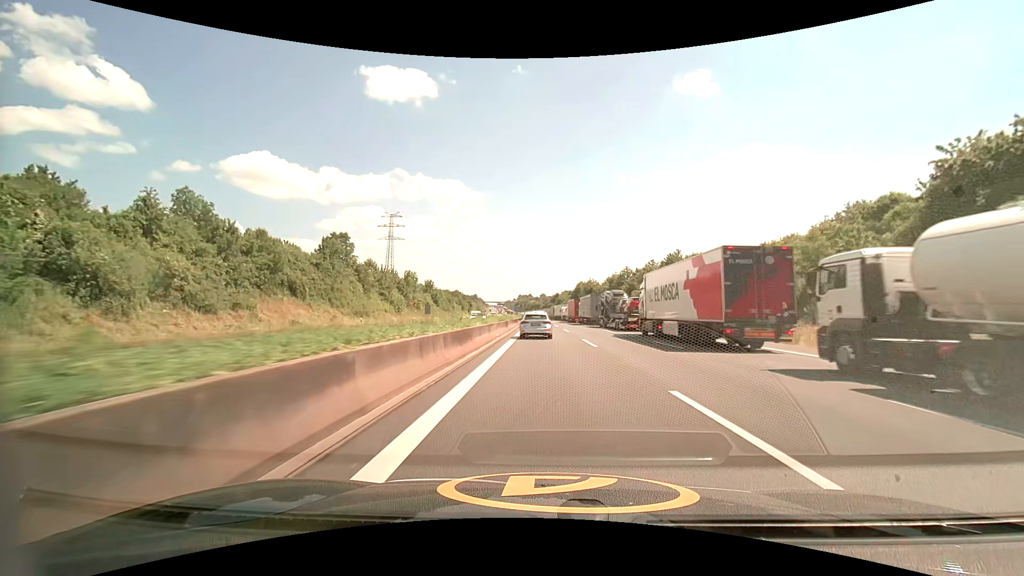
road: motorway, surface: asphalt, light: Day
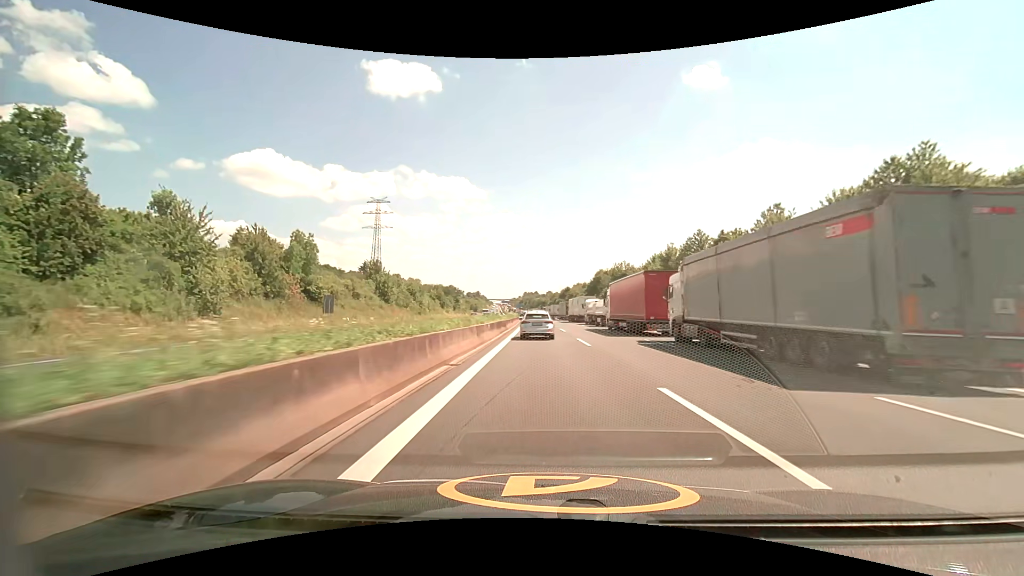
(-0.2, +53.6) m; -1°
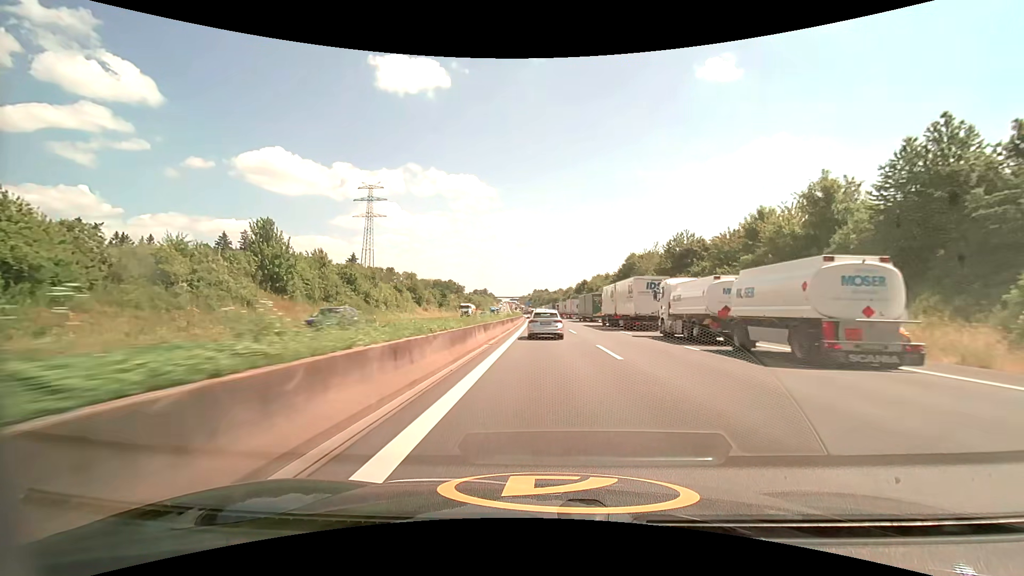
(-0.5, +42.0) m; -1°
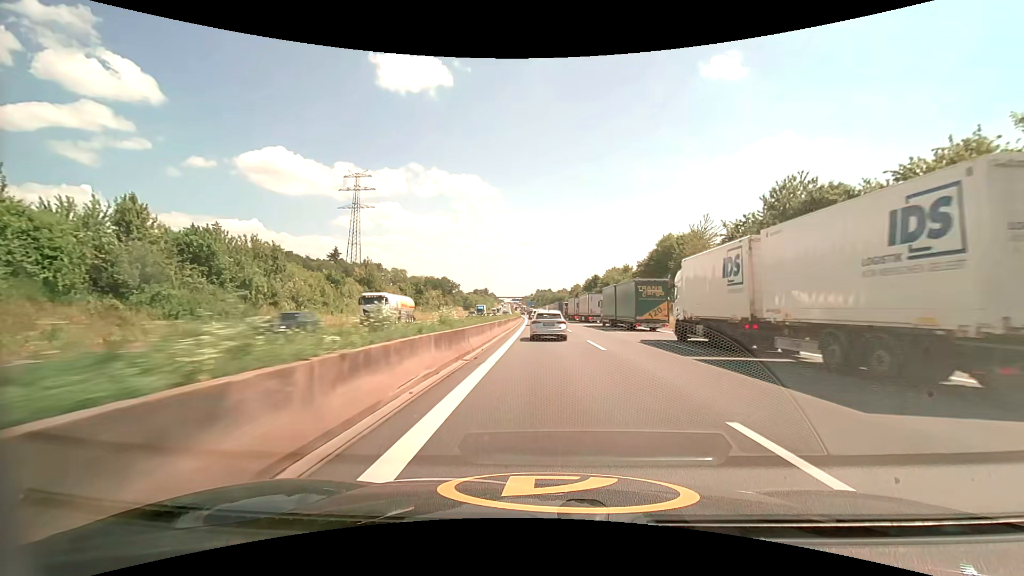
(-0.1, +32.1) m; 0°
(0, +10) (0, +20) (0, +30) (0, +40) (0, +50) (0, +60) (-1, +70) (-1, +80) (-1, +90) (-1, +100) m
